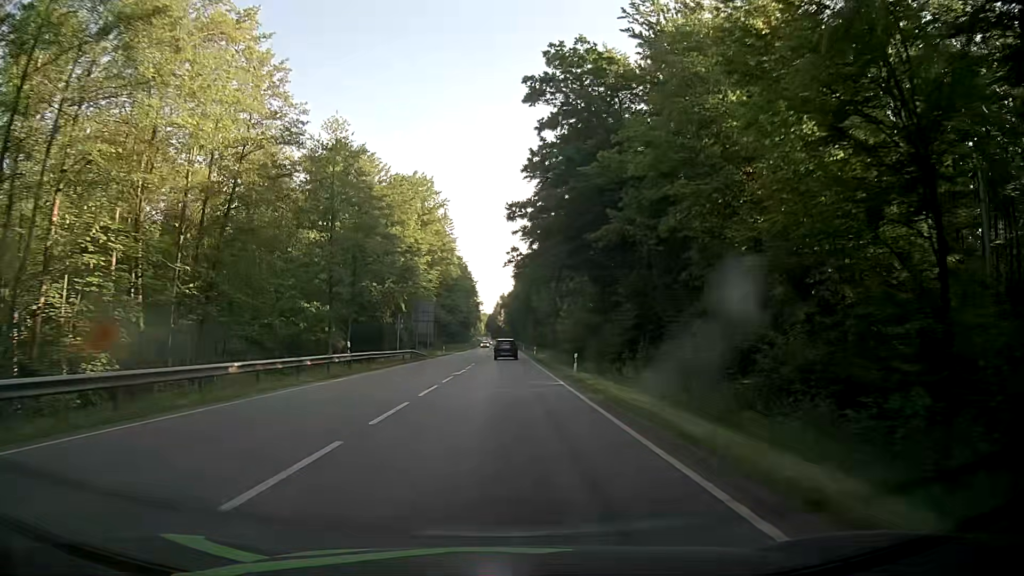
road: secondary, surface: asphalt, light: Day
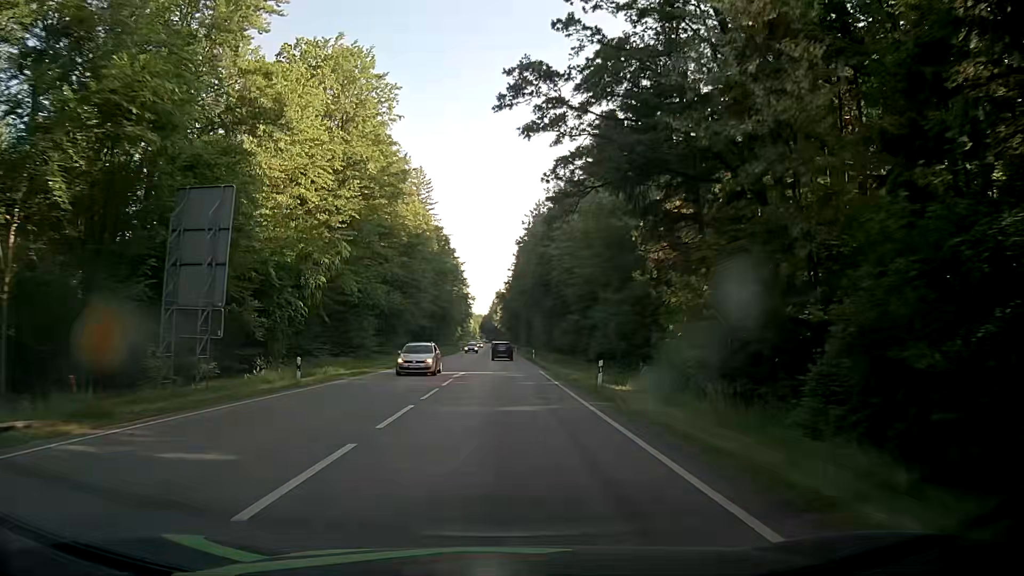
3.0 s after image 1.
(+0.3, +54.3) m; +1°
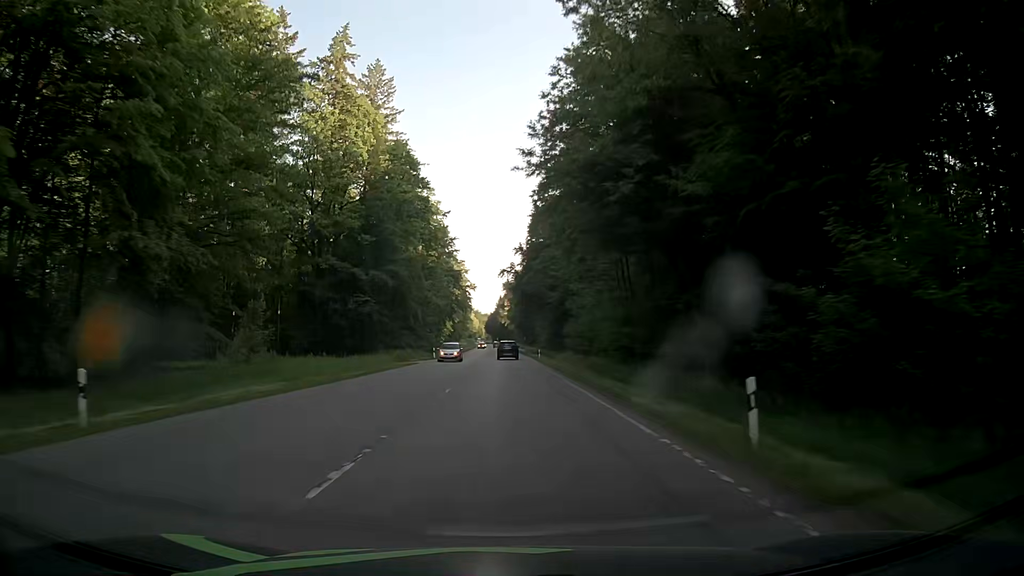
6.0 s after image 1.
(-1.0, +60.5) m; -1°
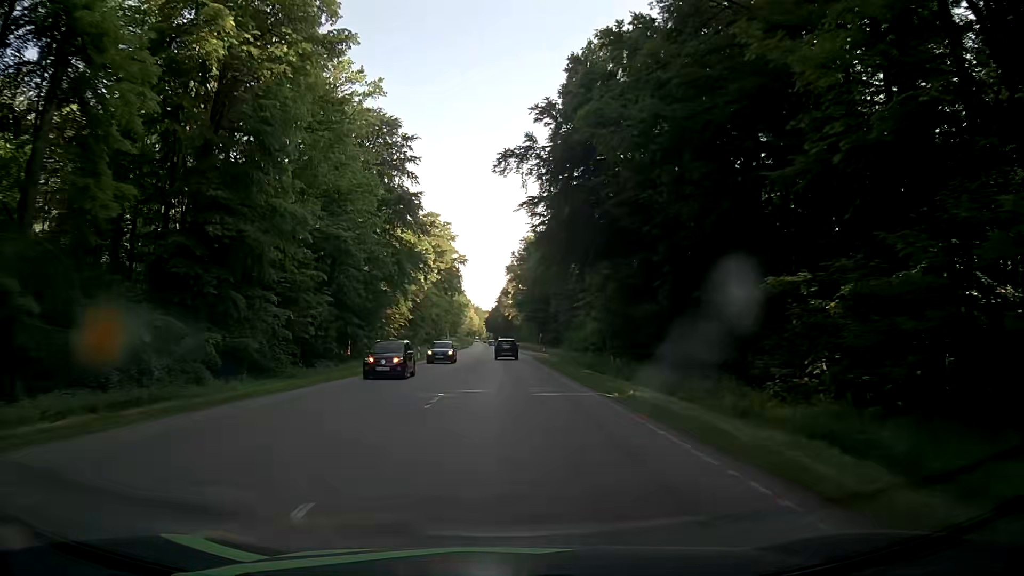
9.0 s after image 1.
(-0.1, +64.3) m; -1°
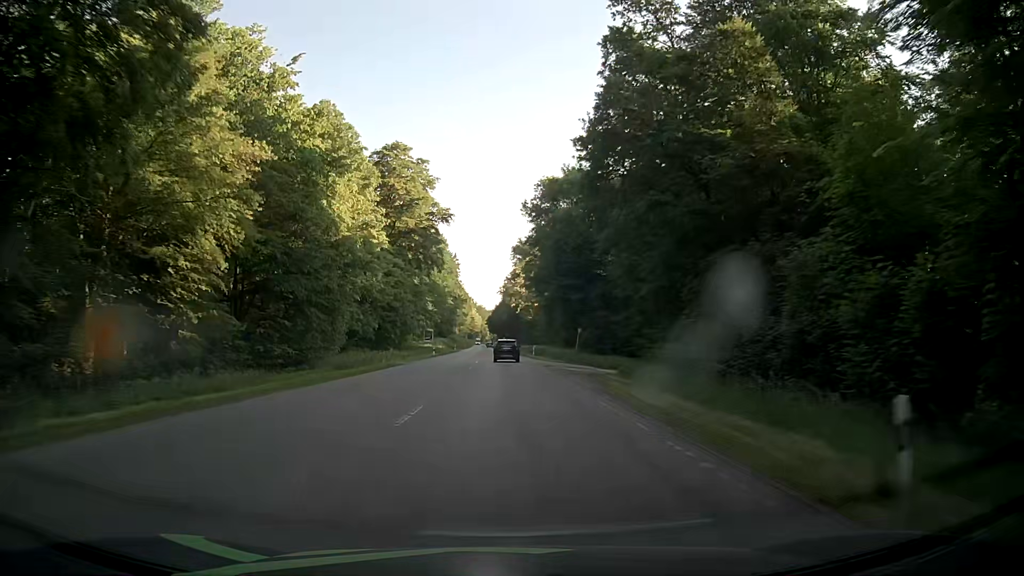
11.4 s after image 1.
(+0.8, +50.6) m; +1°
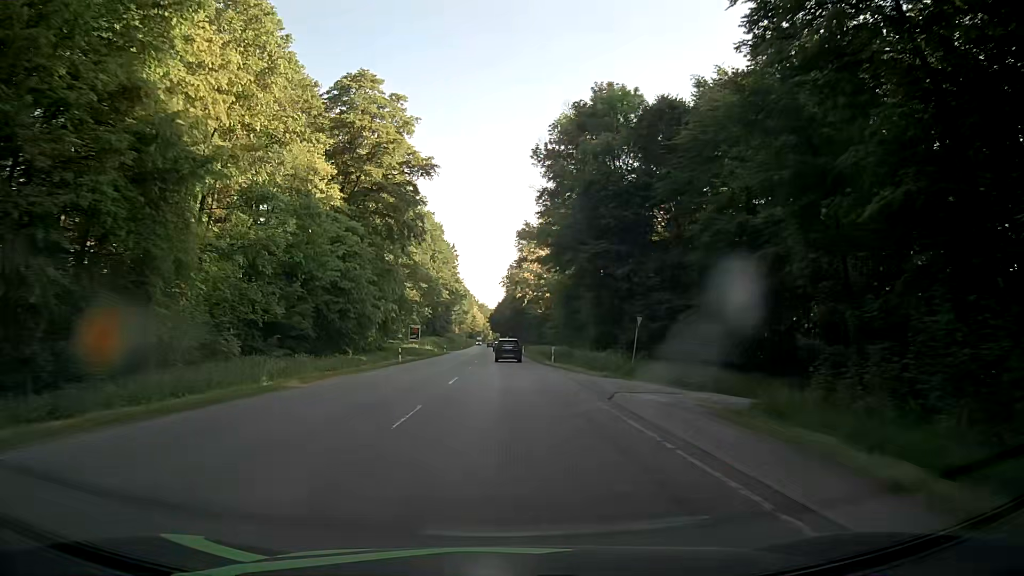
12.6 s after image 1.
(-0.2, +24.8) m; -1°
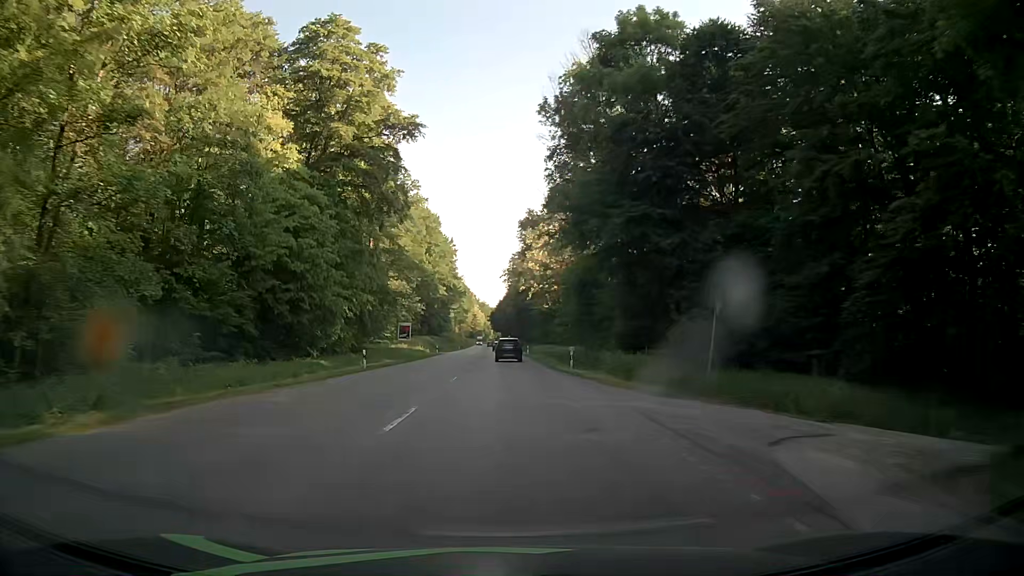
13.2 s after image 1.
(-0.2, +12.4) m; -1°
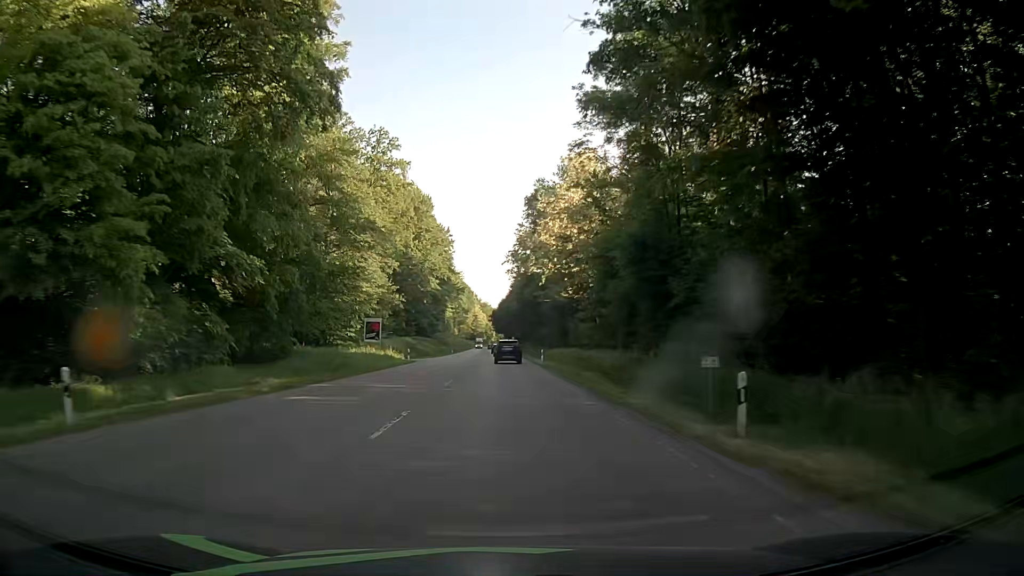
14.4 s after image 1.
(+0.2, +24.9) m; 0°
(0, +10) (0, +20) (0, +30) (0, +40) (0, +50) (0, +60) (0, +70) (-1, +80) (-1, +90) (-1, +100) m
